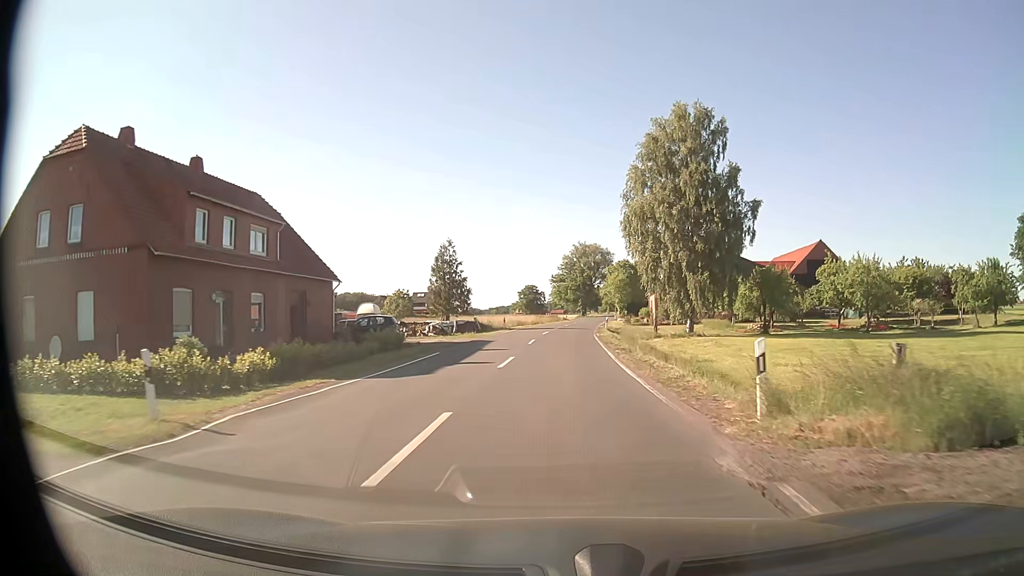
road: secondary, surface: asphalt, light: Day
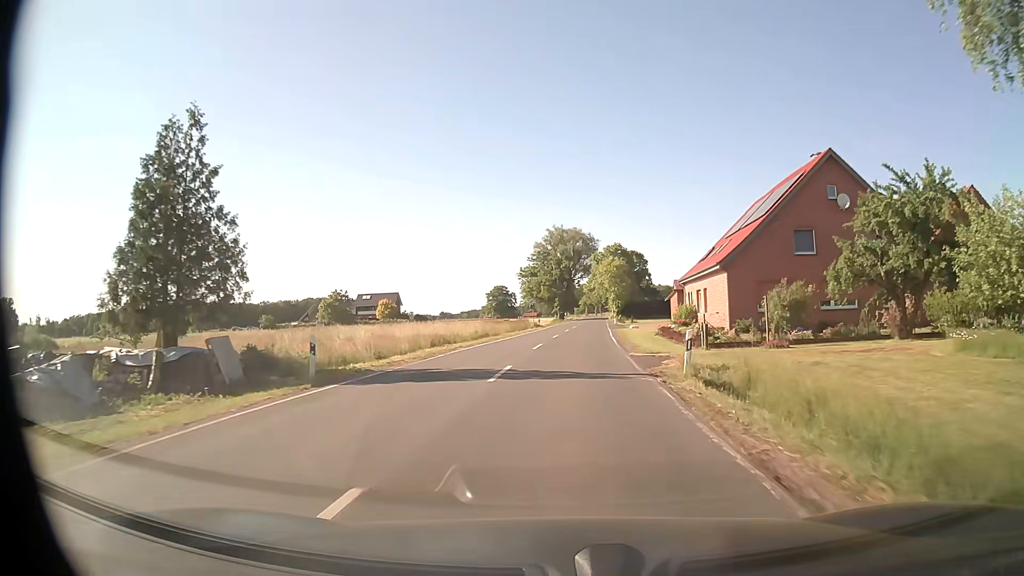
(+0.7, +40.2) m; +2°
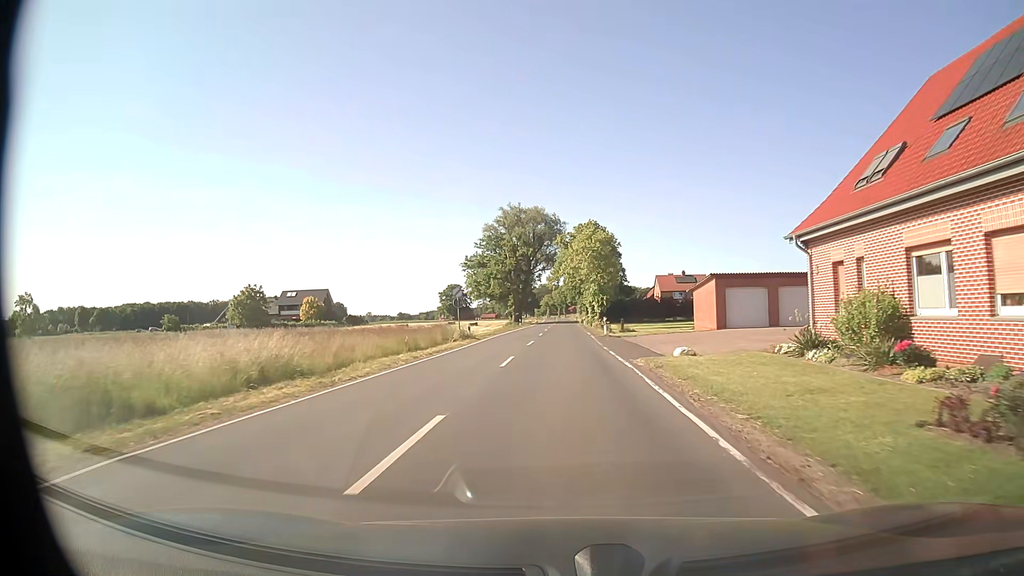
(+0.9, +32.2) m; +3°
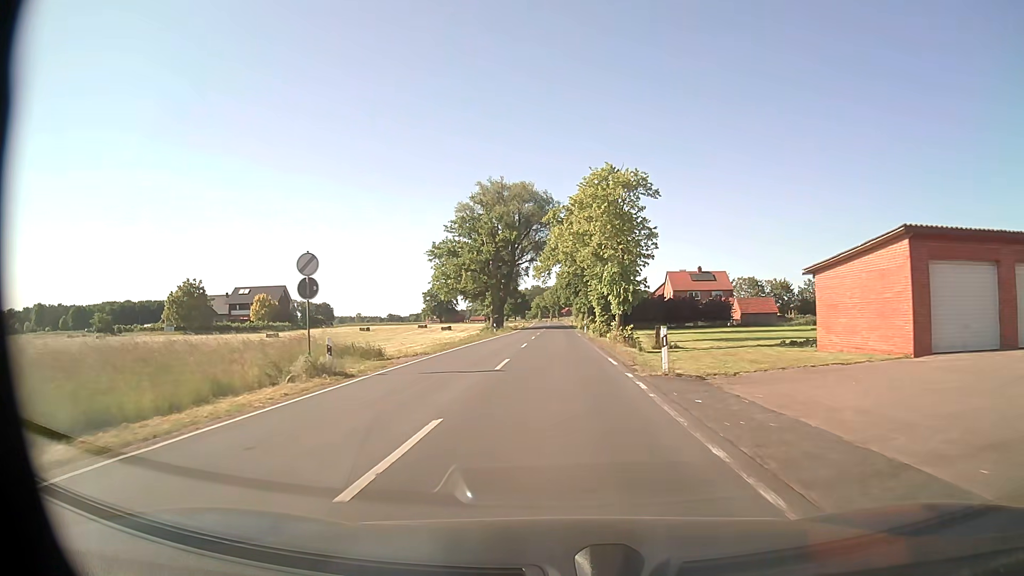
(+0.3, +24.7) m; +1°
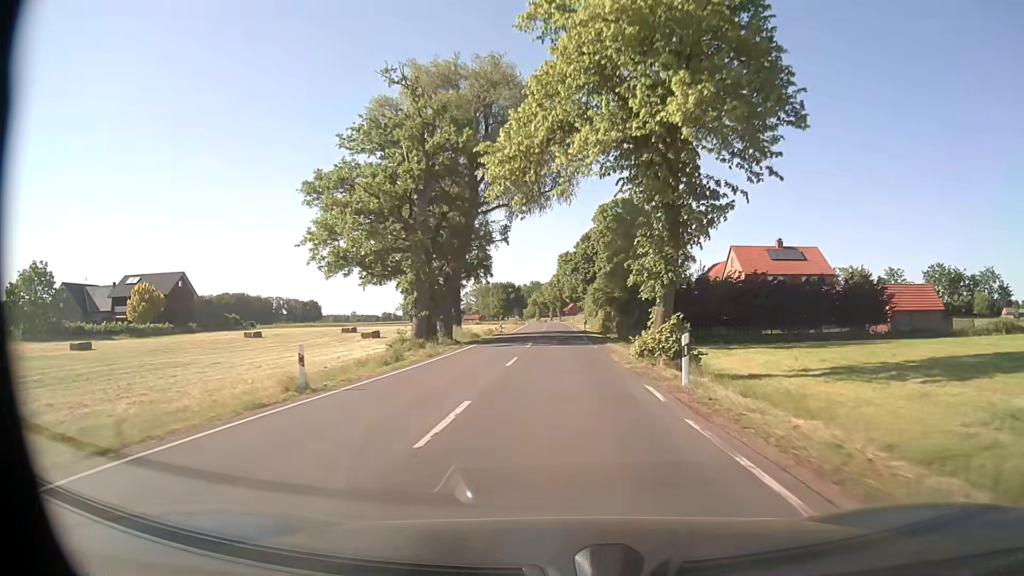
(-0.1, +46.5) m; 0°
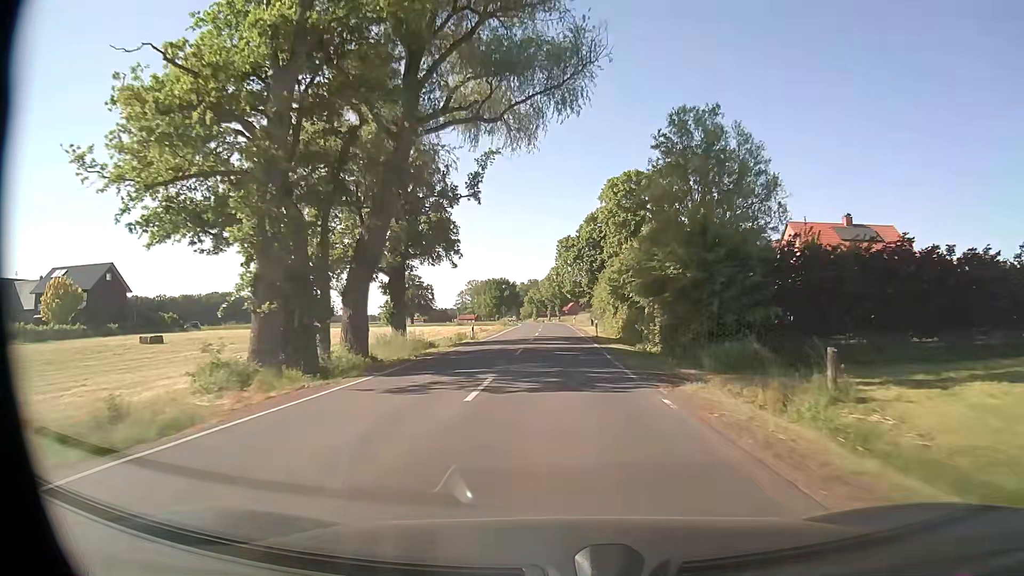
(0.0, +21.0) m; 0°
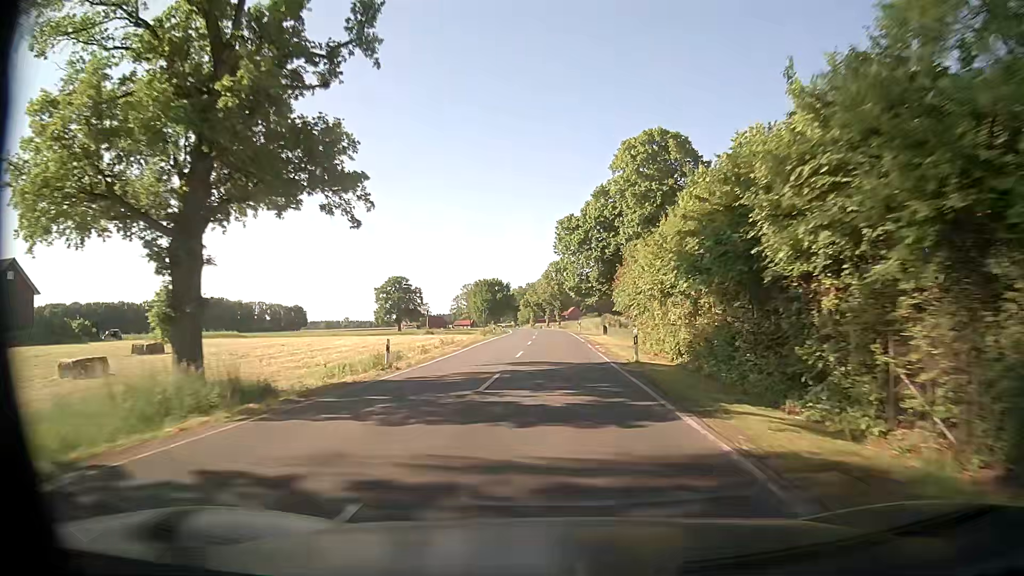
(0.0, +22.2) m; 0°
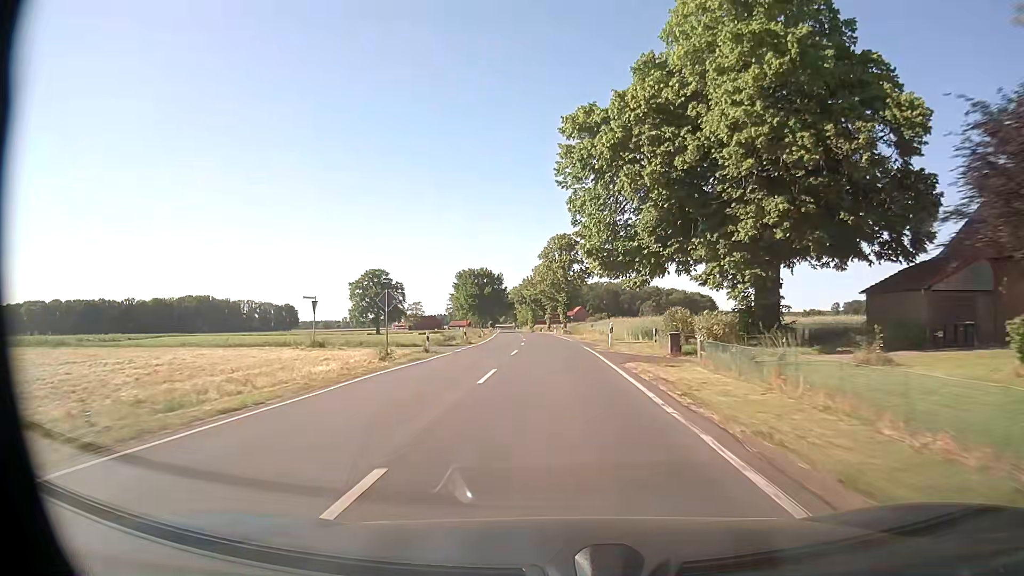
(0.0, +35.4) m; 0°
(0, +10) (0, +20) (-1, +30) (-1, +40) (-1, +50) (-2, +60) (-3, +70) (-3, +80) (-4, +90) (-5, +100) m
